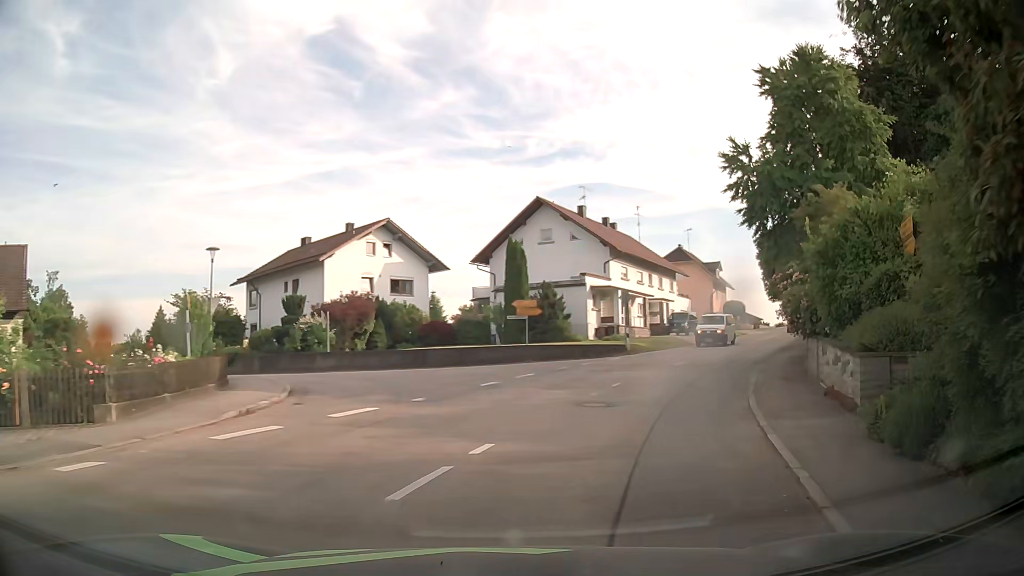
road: secondary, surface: asphalt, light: Day
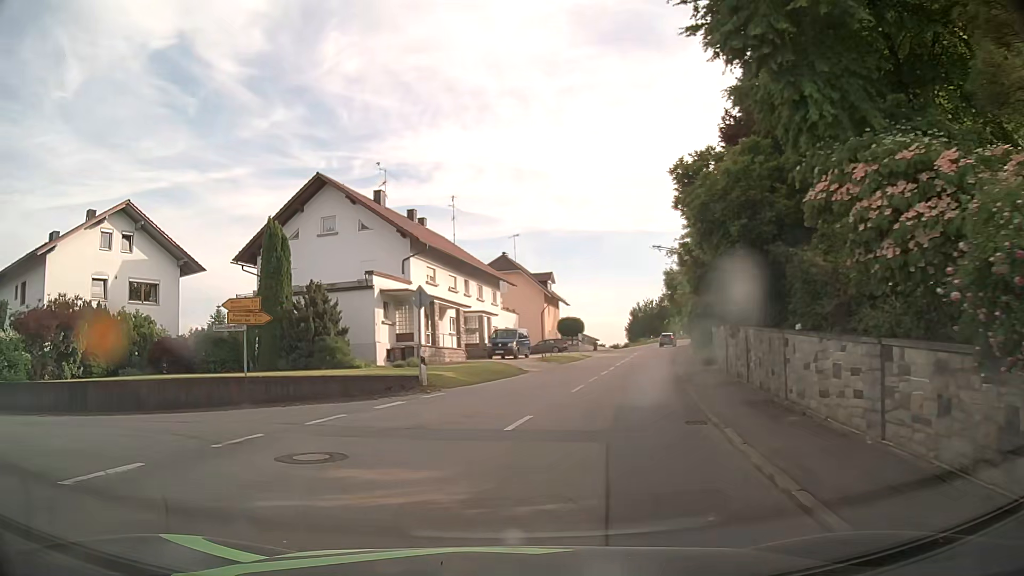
(+2.6, +12.9) m; +13°
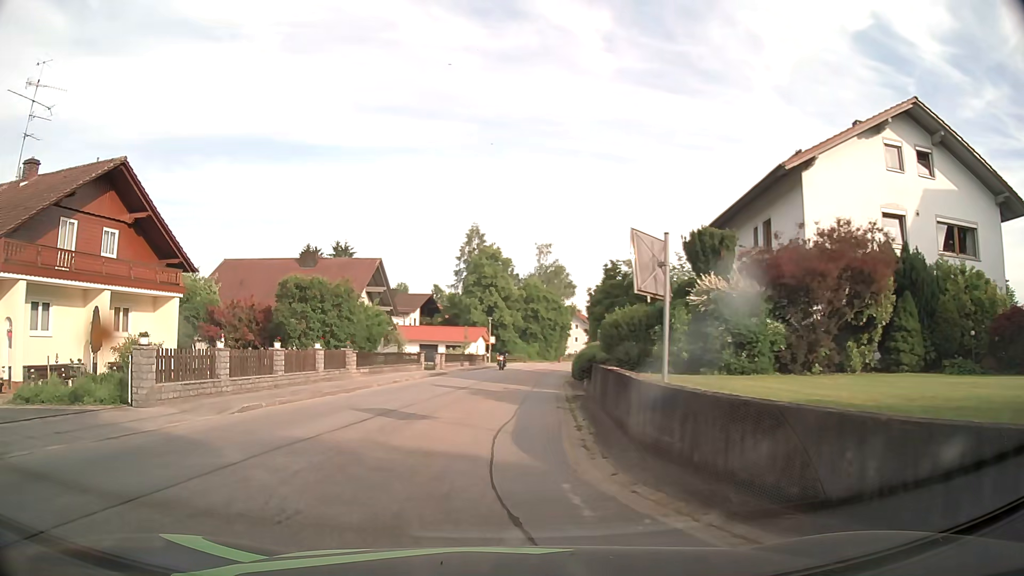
(-7.8, +12.0) m; -65°
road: tertiary
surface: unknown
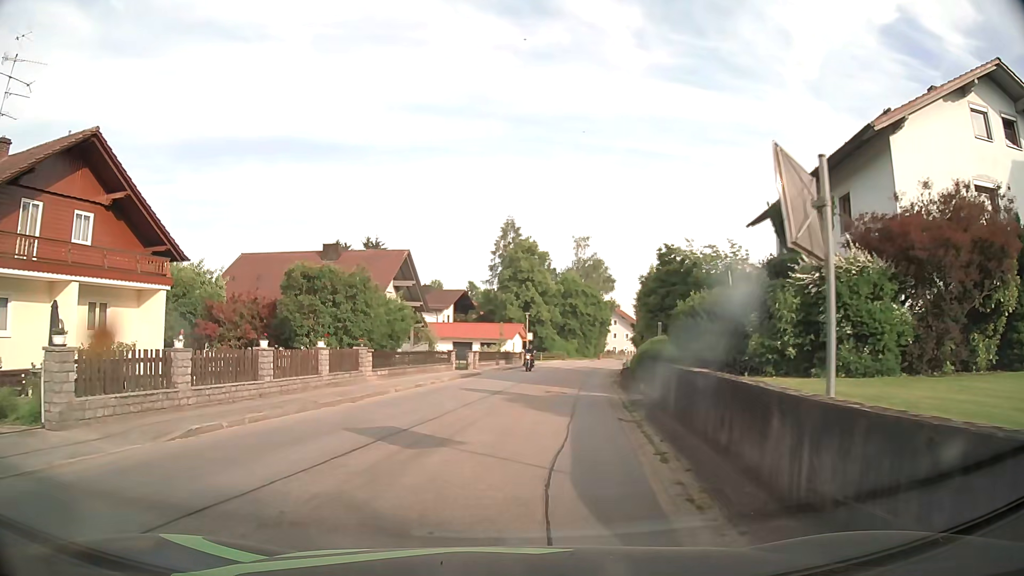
(-0.1, +4.1) m; -2°
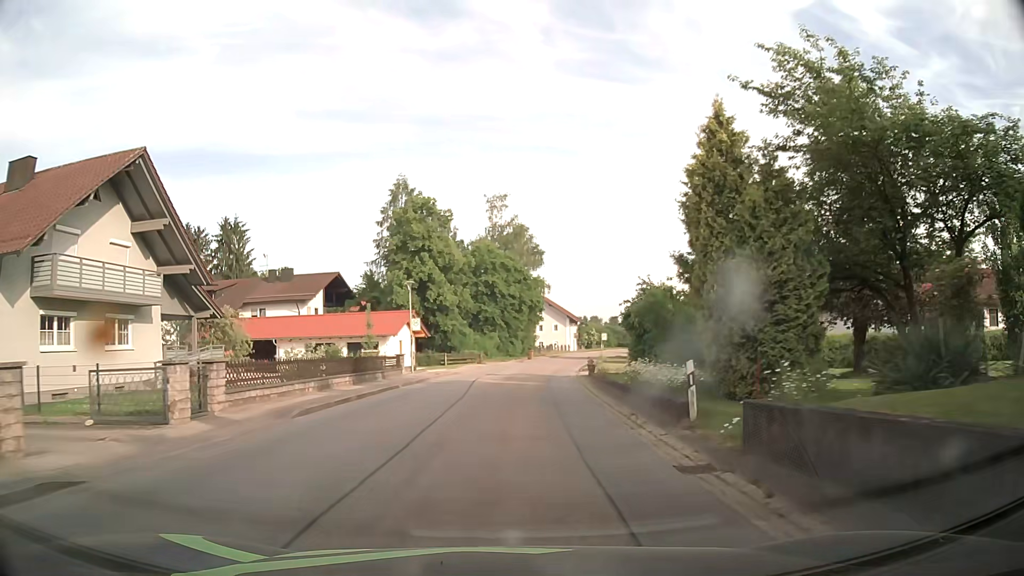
(+2.1, +28.7) m; +8°
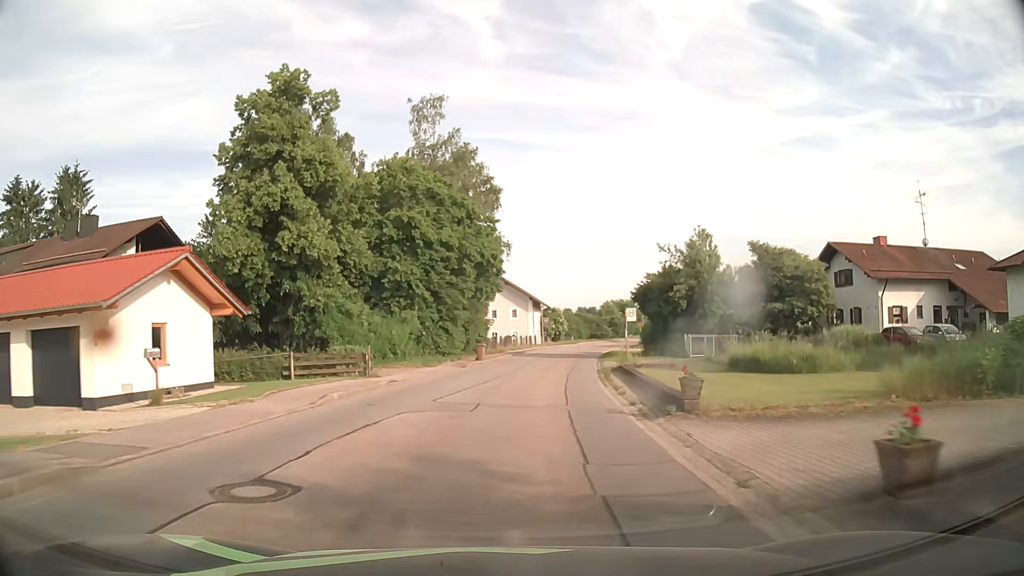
(+0.8, +30.7) m; +4°
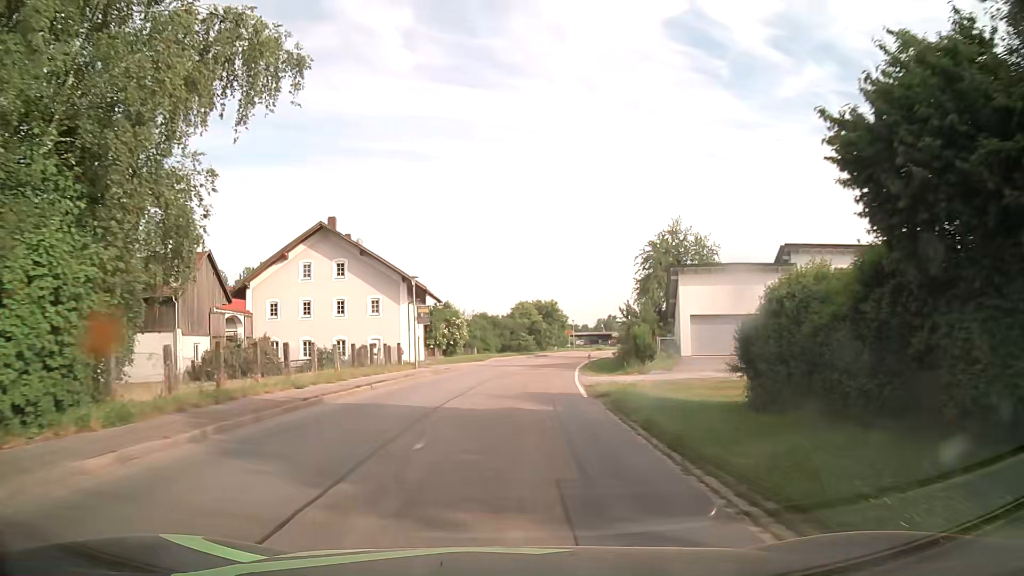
(+3.2, +38.9) m; +9°
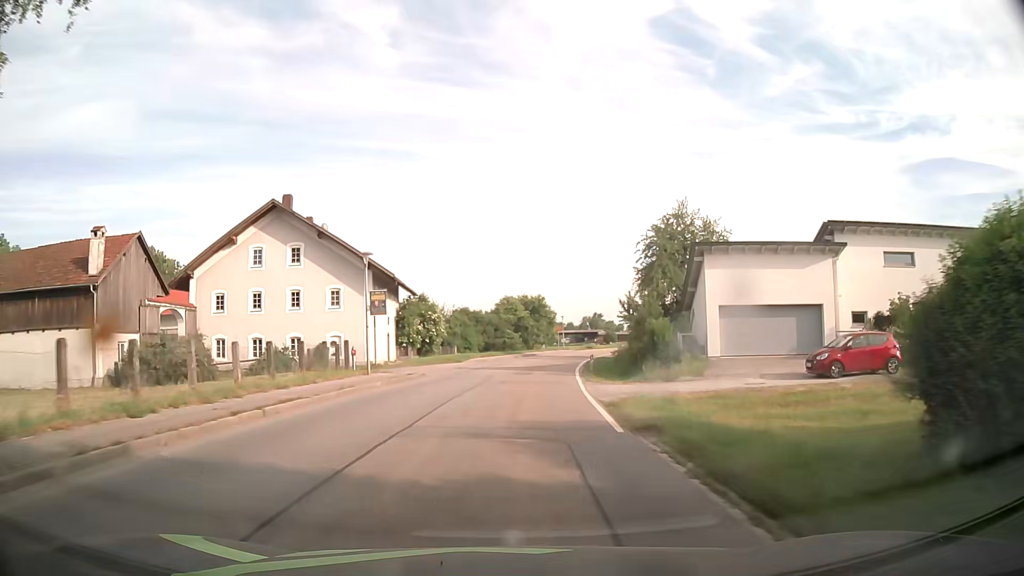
(0.0, +7.7) m; +1°
(0, +10) (+1, +20) (+2, +30) (+3, +40) (+4, +50) (+6, +60) (+8, +69) (+11, +79) (+13, +89) (+16, +98) m
